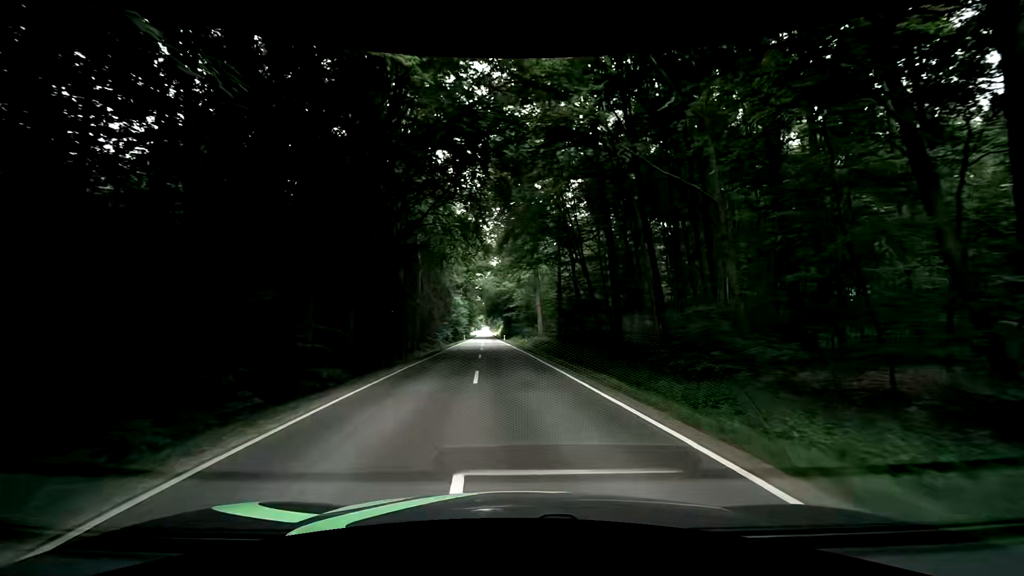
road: secondary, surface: asphalt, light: Day
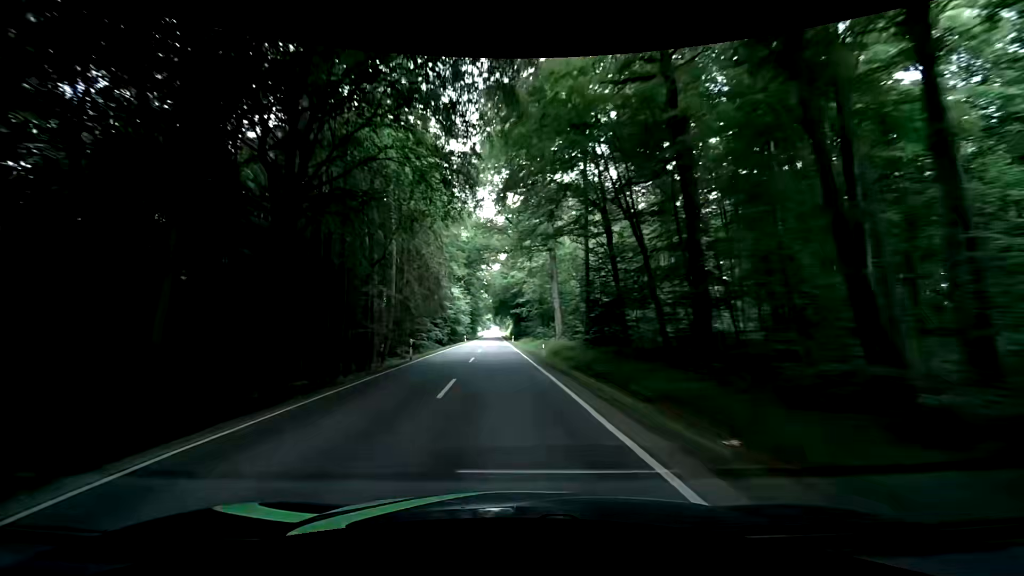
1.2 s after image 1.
(-0.2, +14.9) m; -3°
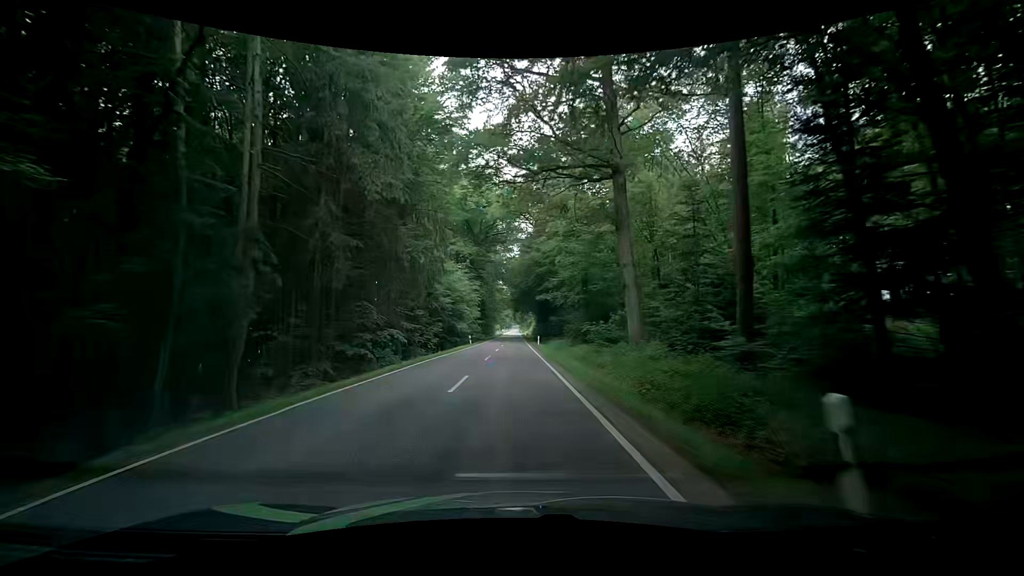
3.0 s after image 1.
(-0.2, +23.5) m; -1°
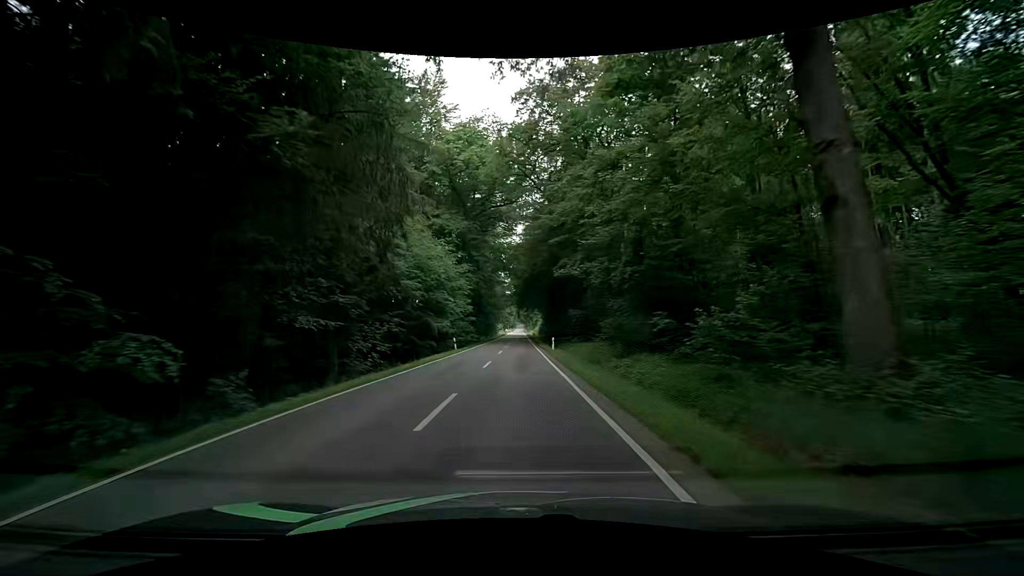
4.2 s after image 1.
(0.0, +16.3) m; +1°
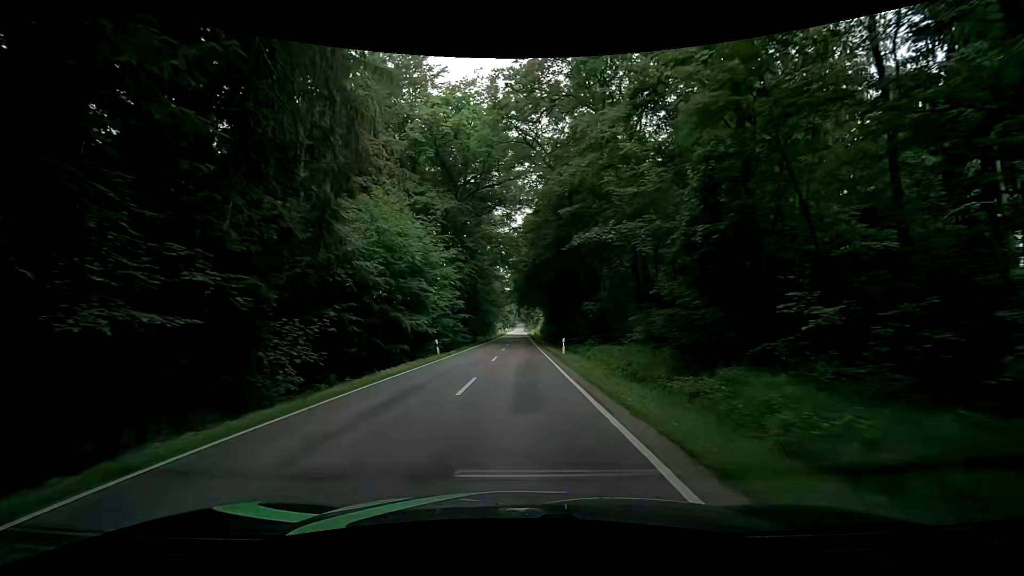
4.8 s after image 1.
(0.0, +8.4) m; -2°
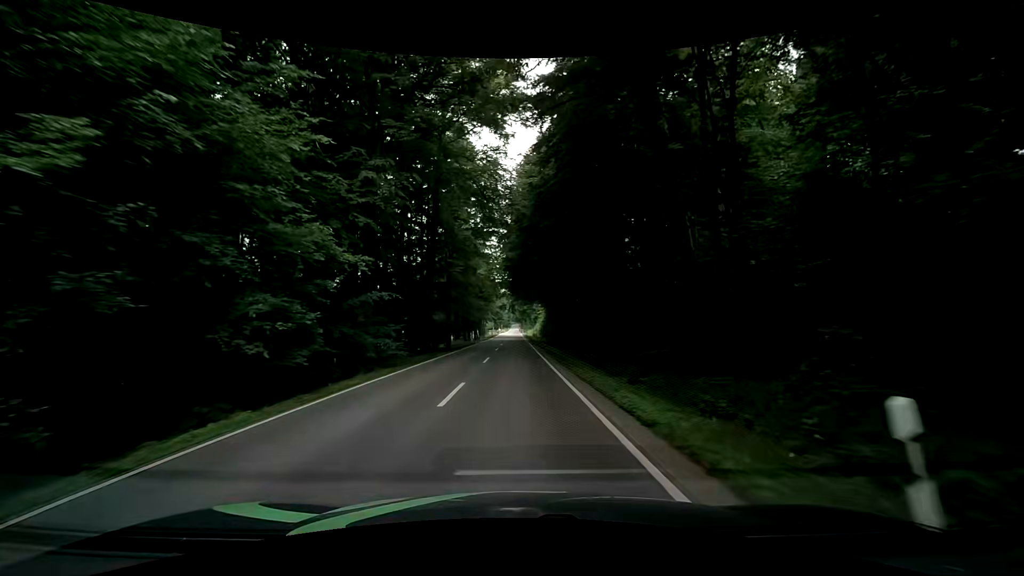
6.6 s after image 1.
(+0.4, +26.0) m; +1°
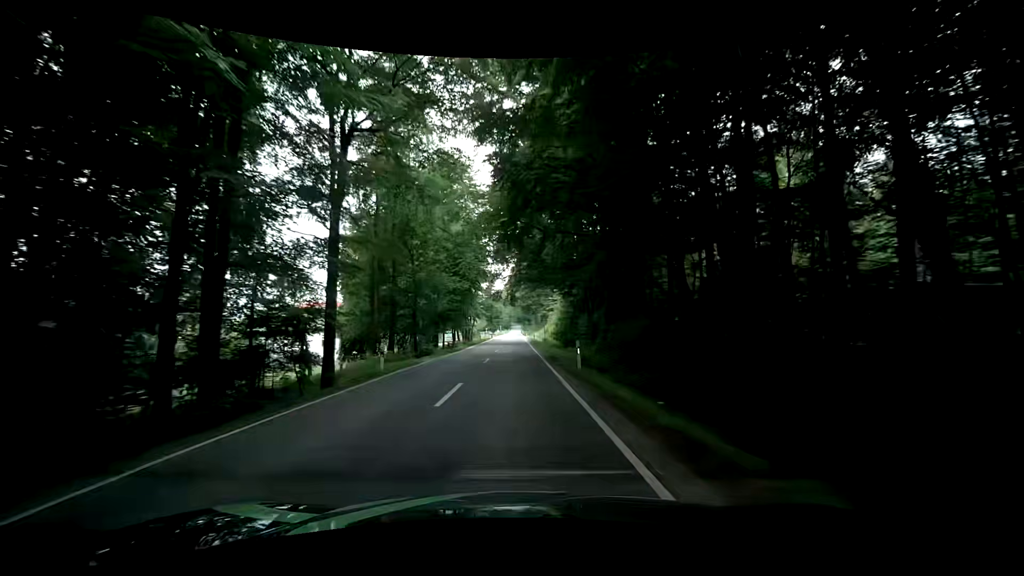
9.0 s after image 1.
(-0.2, +36.5) m; 0°
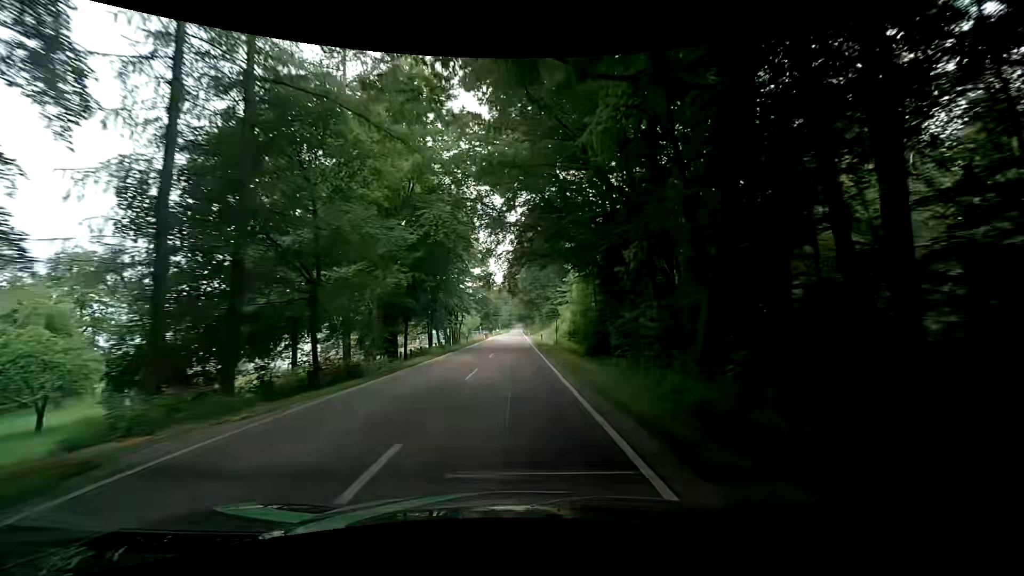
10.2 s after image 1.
(-0.2, +18.9) m; -1°
(0, +10) (0, +20) (0, +30) (0, +40) (0, +50) (0, +60) (0, +70) (0, +80) (0, +90) (+1, +100) m
